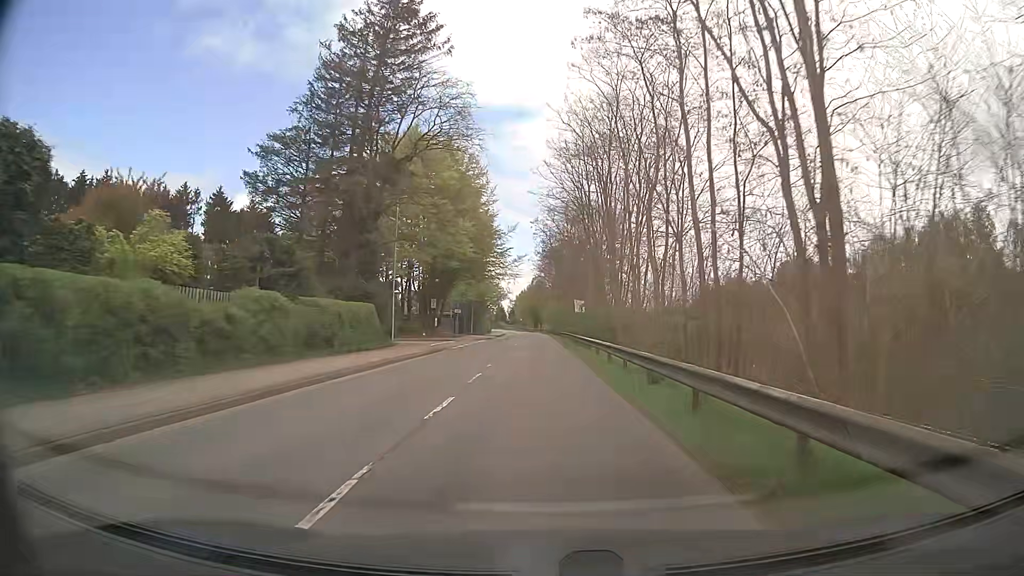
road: tertiary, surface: asphalt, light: Day
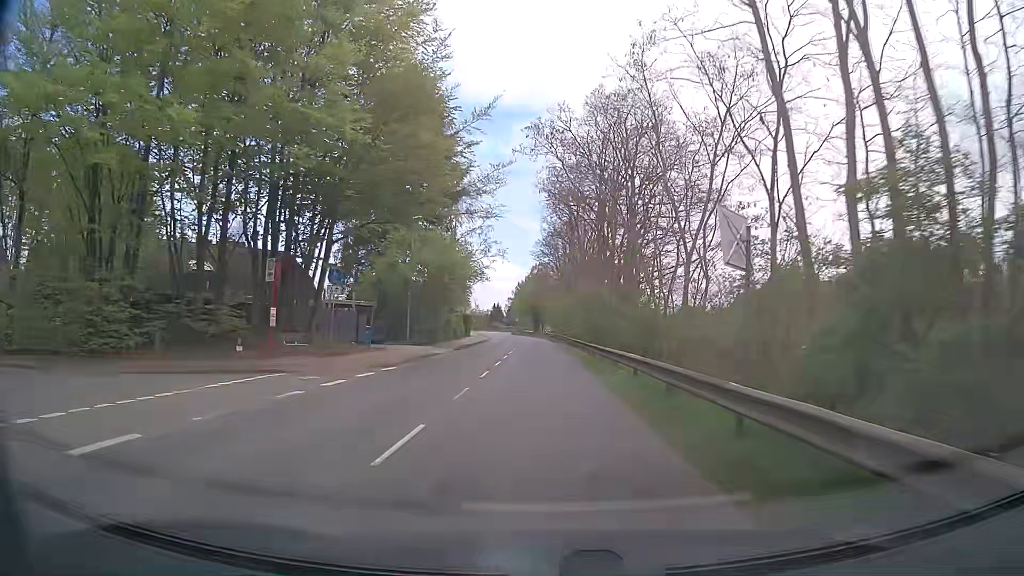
(-0.1, +38.3) m; 0°
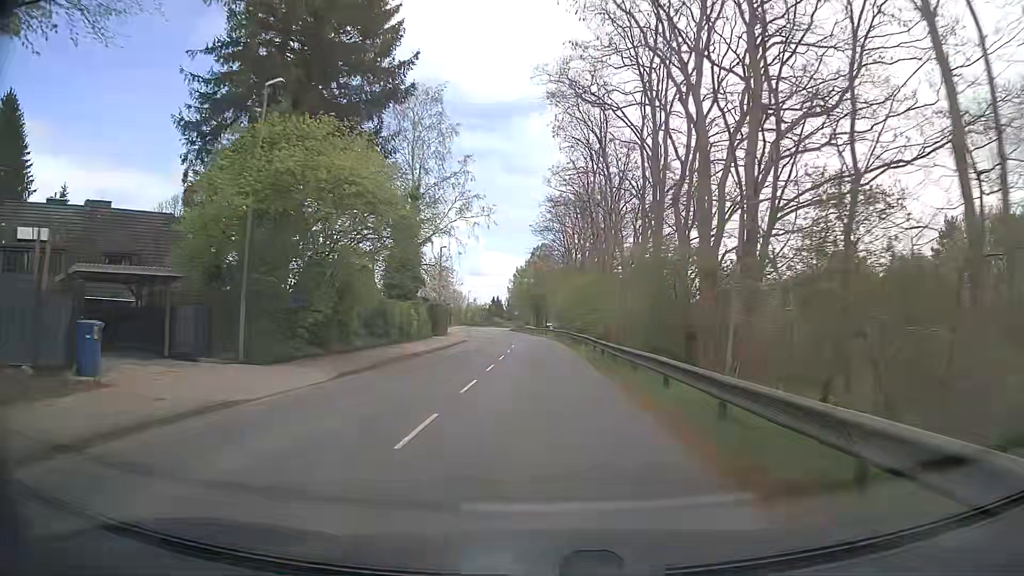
(0.0, +23.0) m; 0°
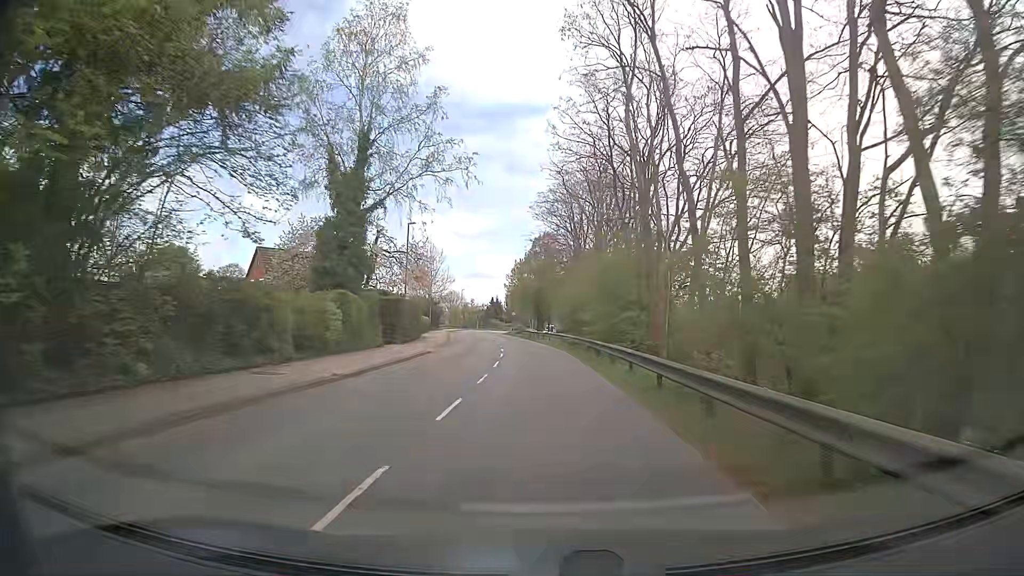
(-0.1, +15.3) m; -1°
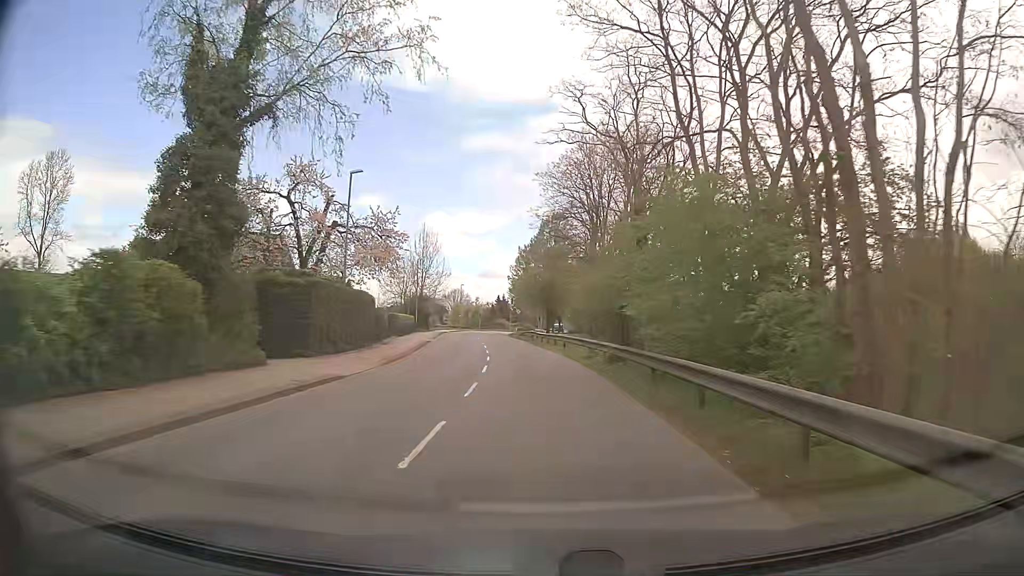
(+0.1, +15.3) m; 0°
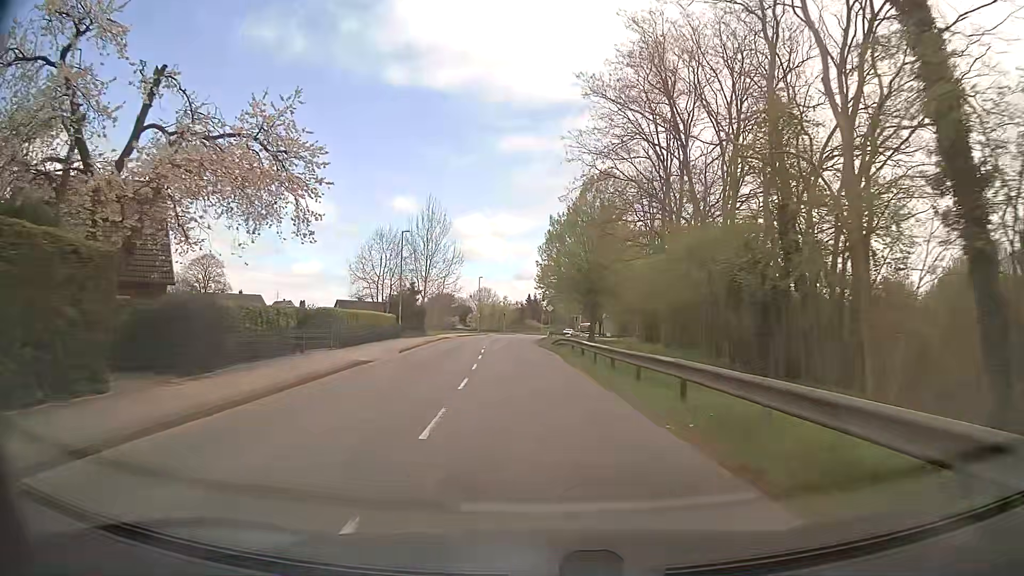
(-0.7, +22.9) m; -3°
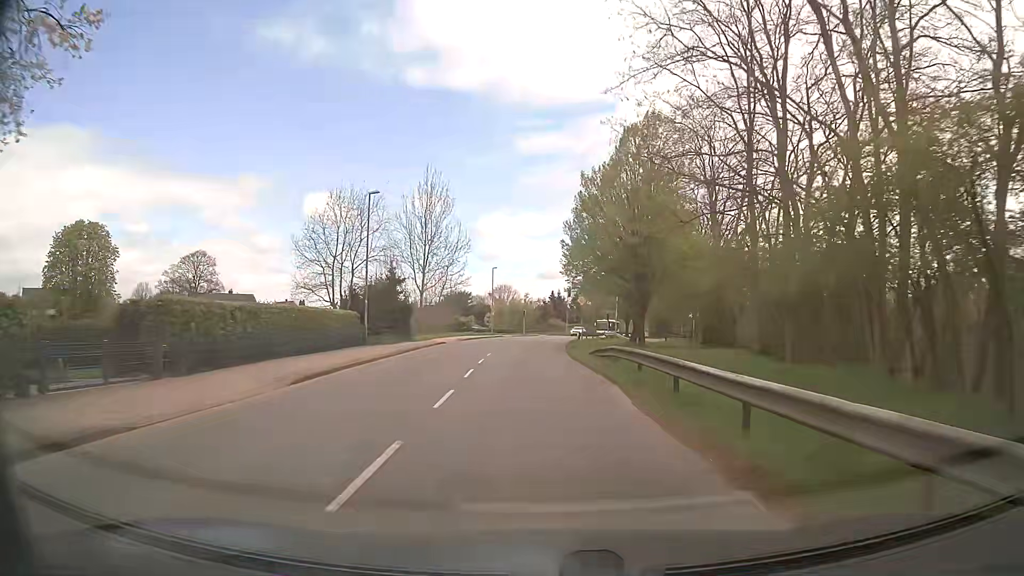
(-0.3, +15.2) m; -2°
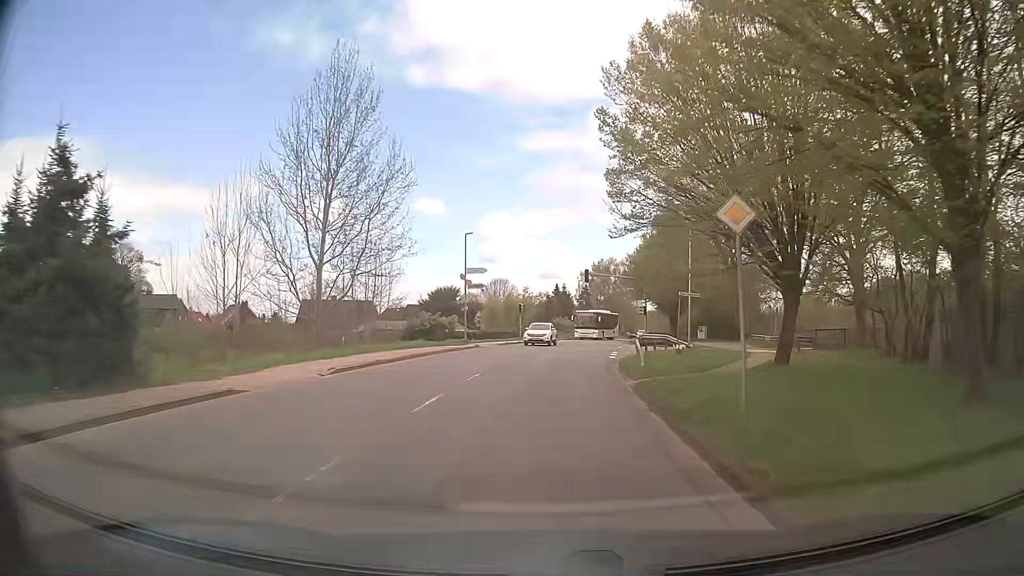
(-0.4, +30.4) m; 0°
(0, +10) (0, +20) (+1, +30) (+2, +40) (+3, +50) (+5, +60) (+7, +69) (+10, +79) (+12, +89) (+15, +98) m
